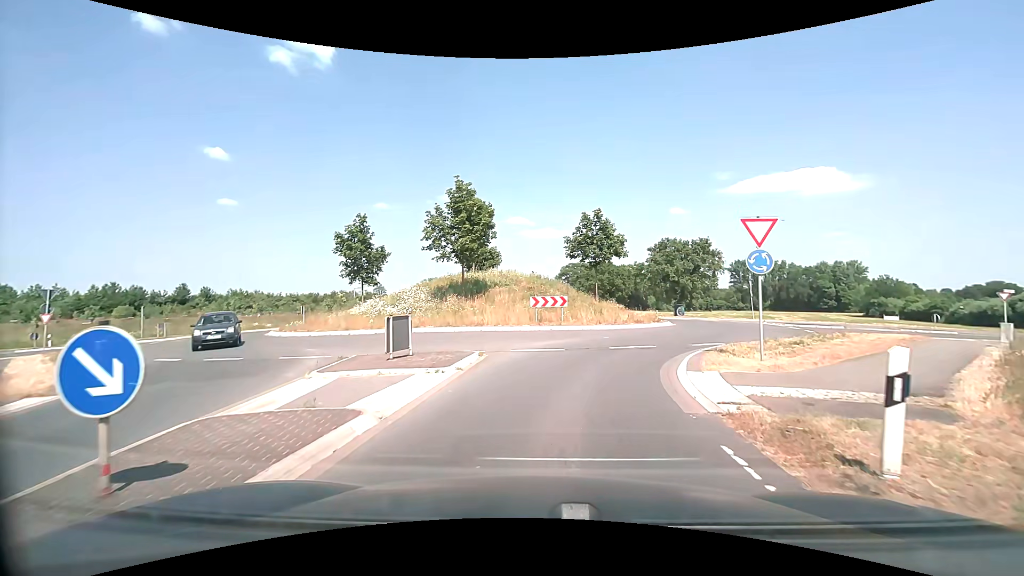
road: secondary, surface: asphalt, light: Day
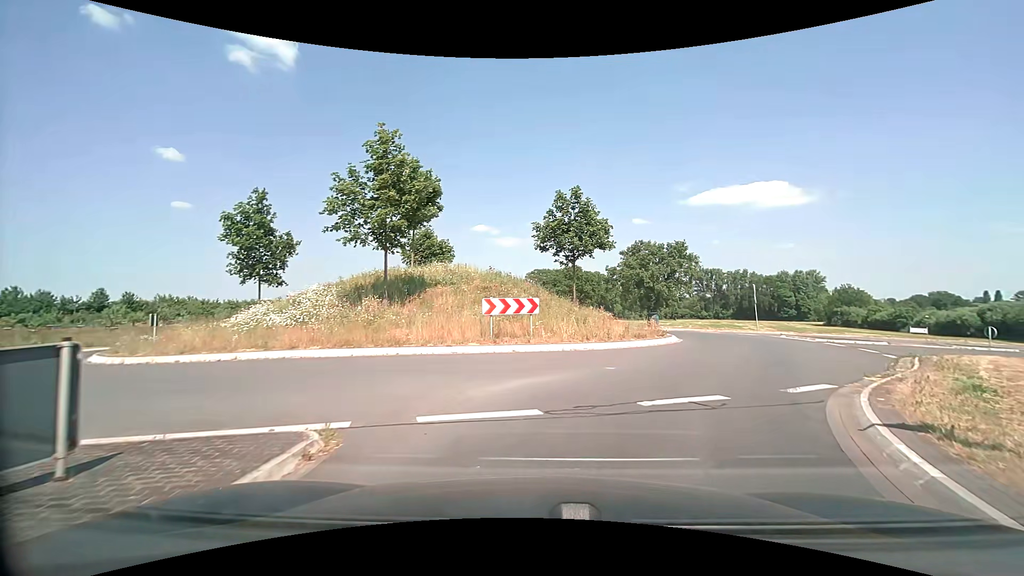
(+0.3, +8.6) m; +4°
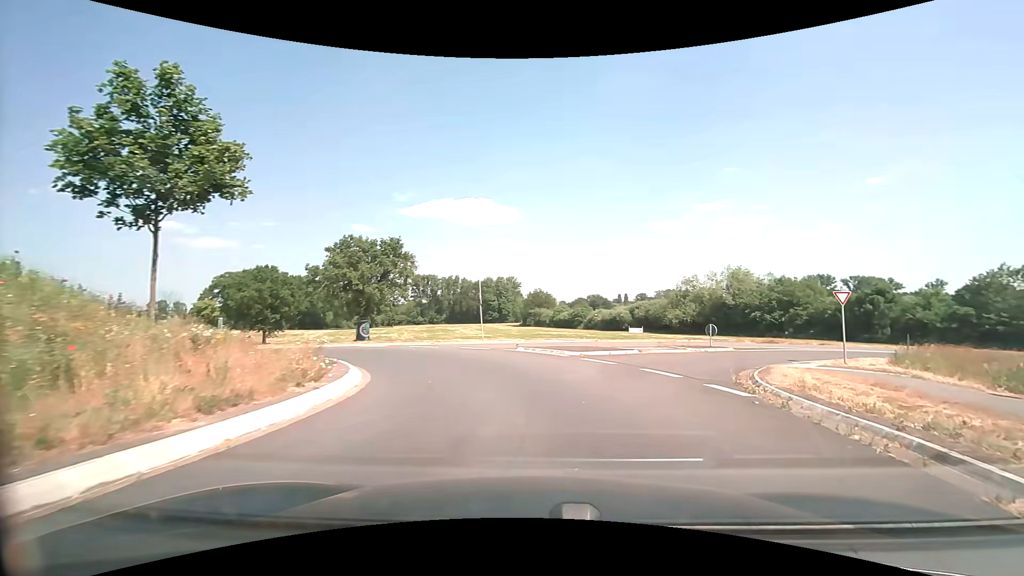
(+3.1, +12.1) m; +31°
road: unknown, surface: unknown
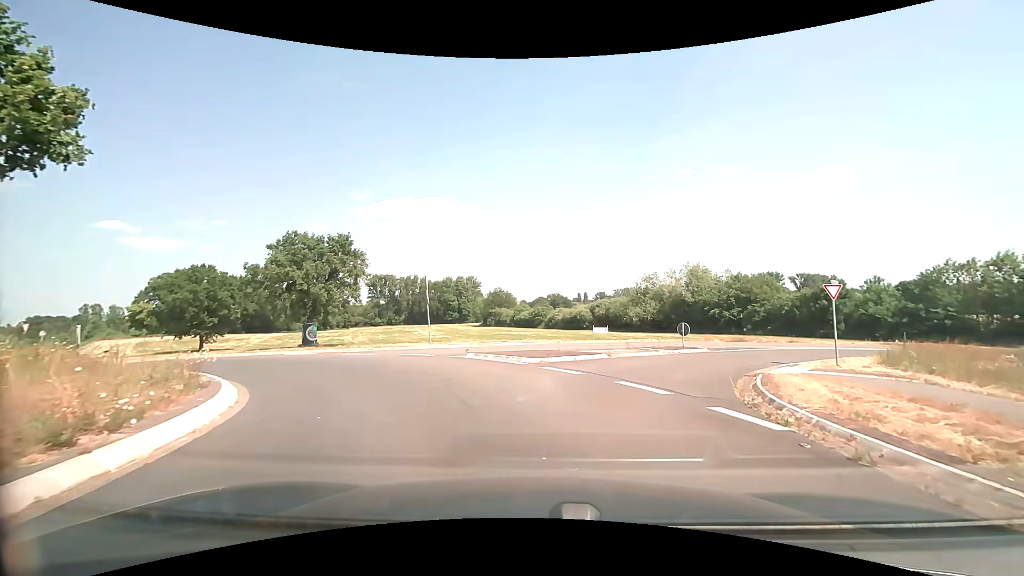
(+0.2, +3.1) m; +5°
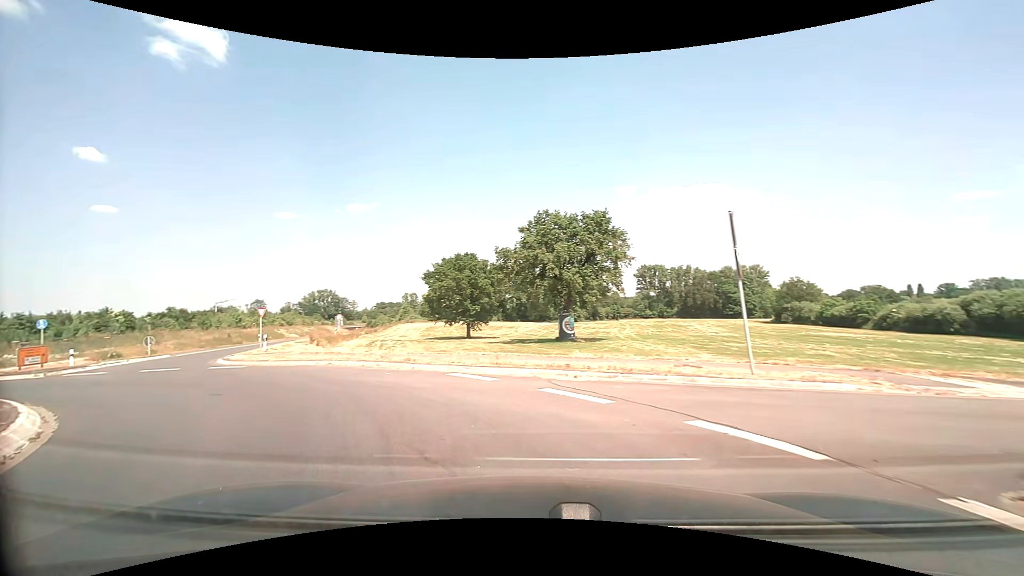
(-2.3, +12.9) m; -29°
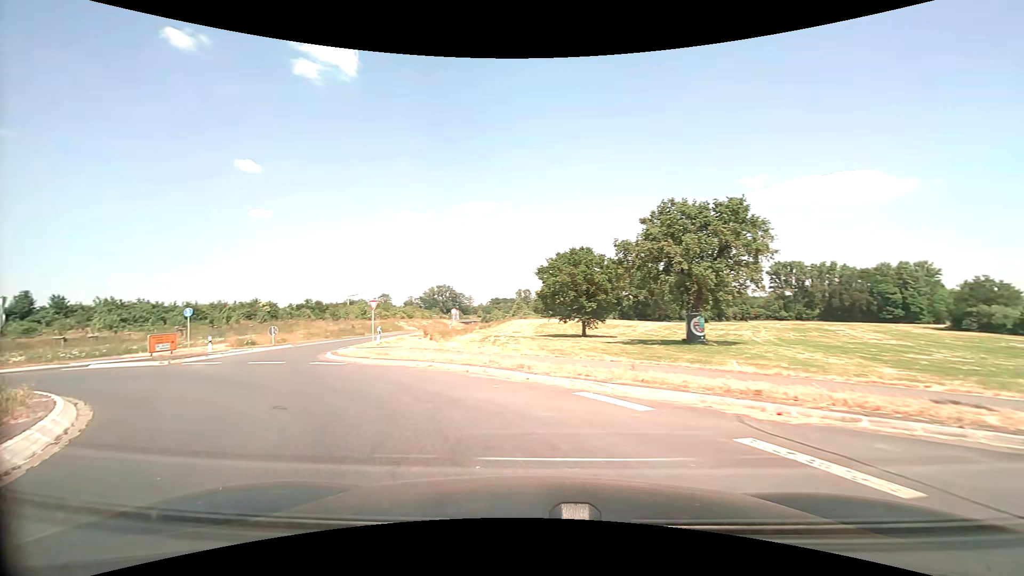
(-0.3, +3.1) m; -13°
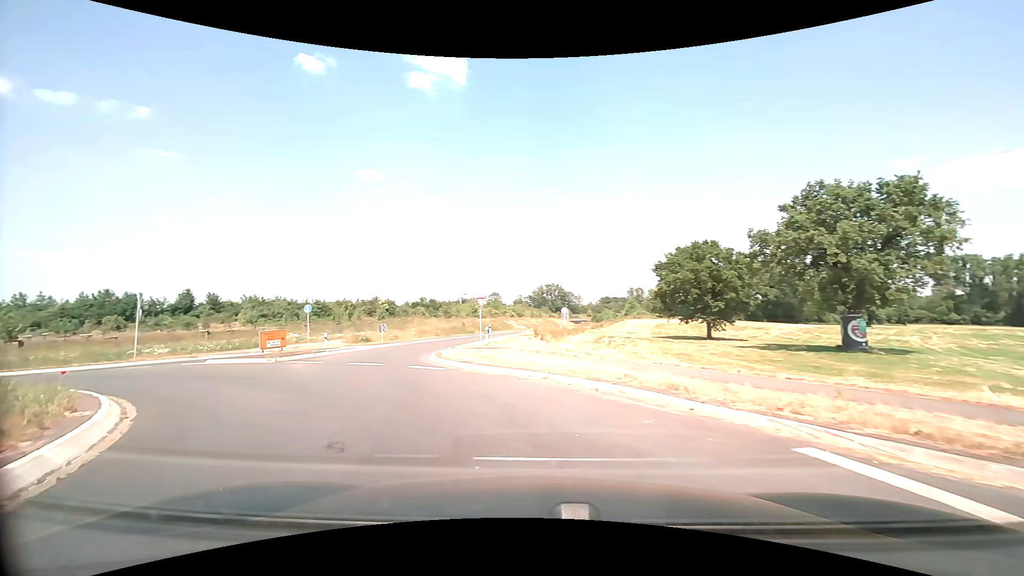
(-0.3, +2.9) m; -12°
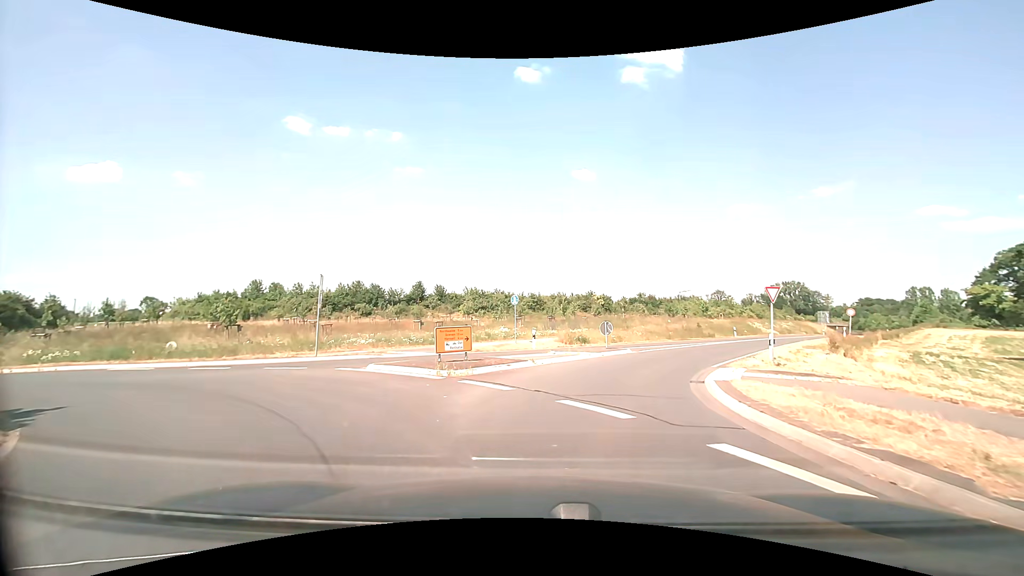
(-2.5, +8.8) m; -26°
(0, +10) (+4, +19) (+9, +28) (+15, +36) (+21, +44) (+27, +52) (+33, +60) (+39, +68) (+45, +76) (+51, +84) m
